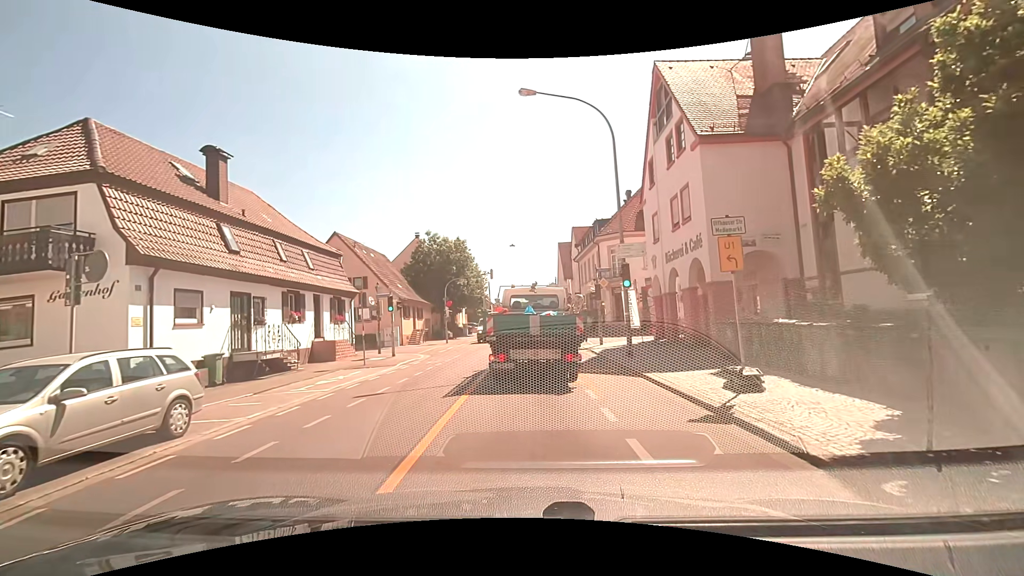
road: tertiary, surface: asphalt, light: Day
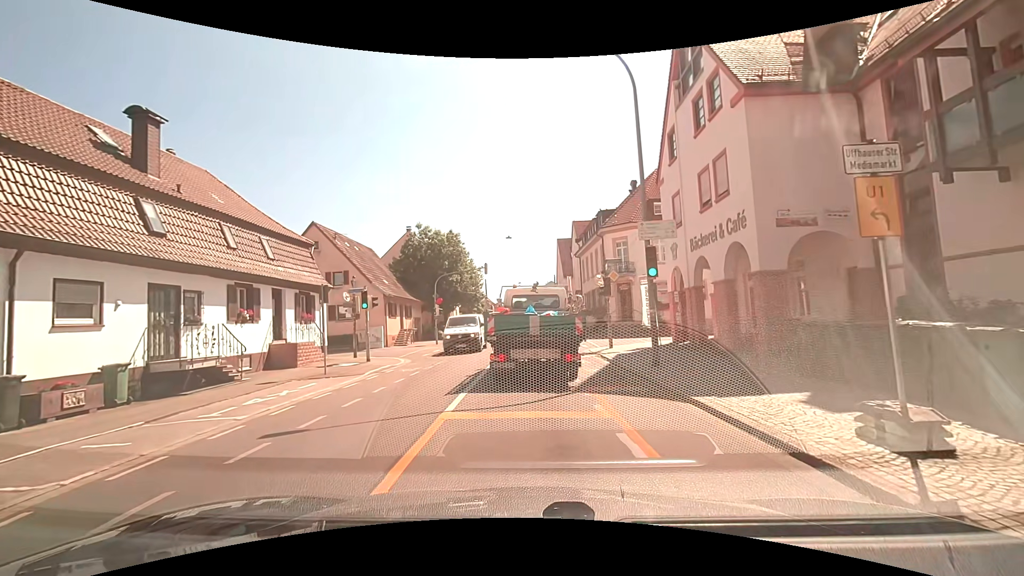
(-0.1, +3.7) m; -1°
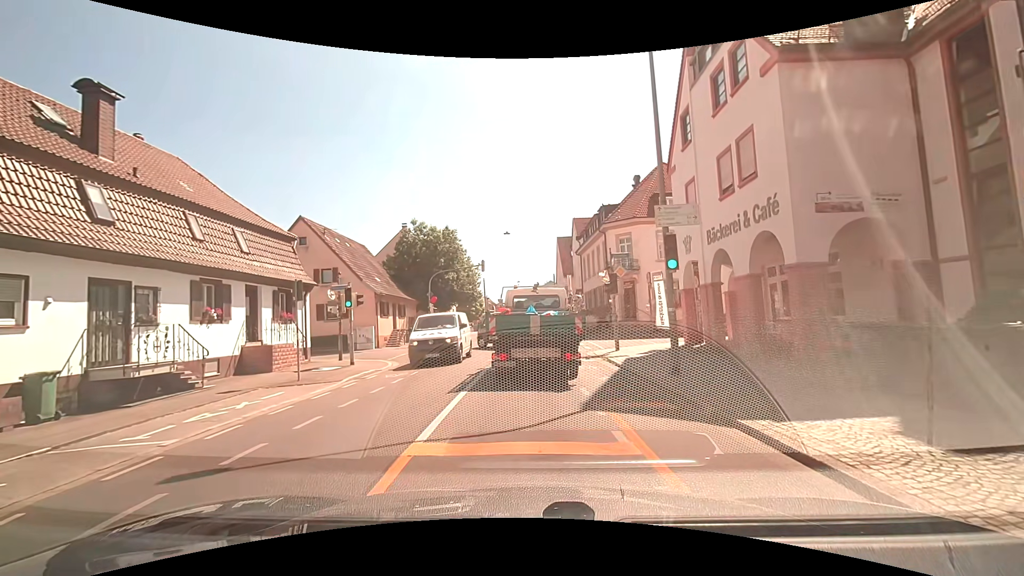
(-0.1, +1.9) m; -1°
(0, +10) (+1, +20) (-1, +29) (-11, +32) (-21, +32) (-31, +33) (-41, +33) (-51, +34) (-61, +34) (-71, +35) m
